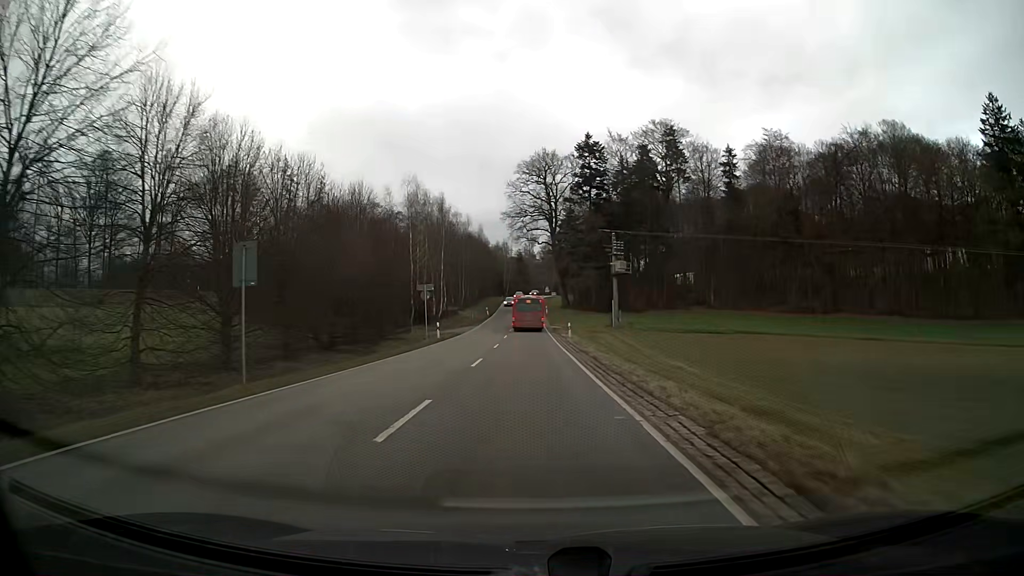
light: Day
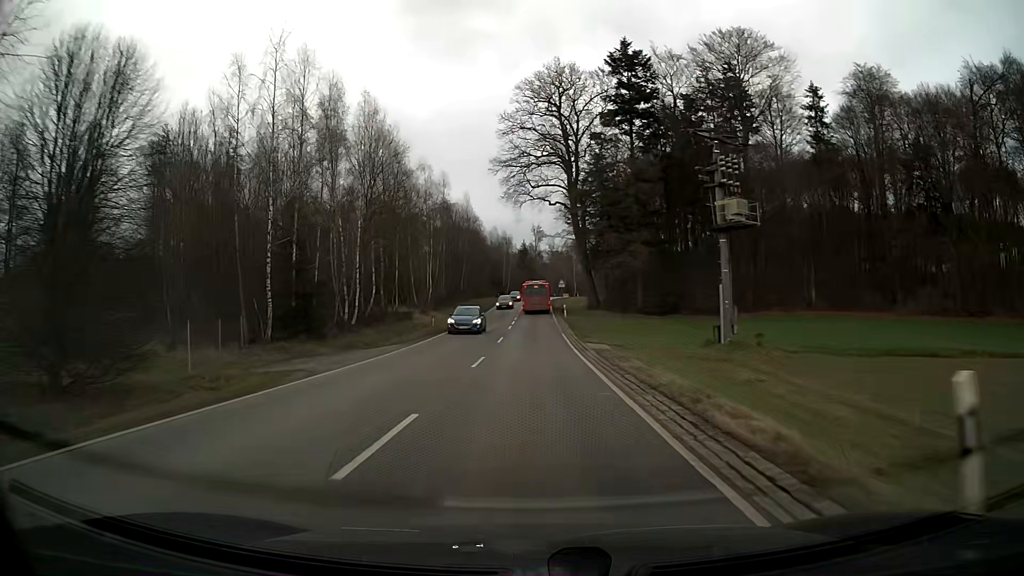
(-0.2, +38.1) m; -1°
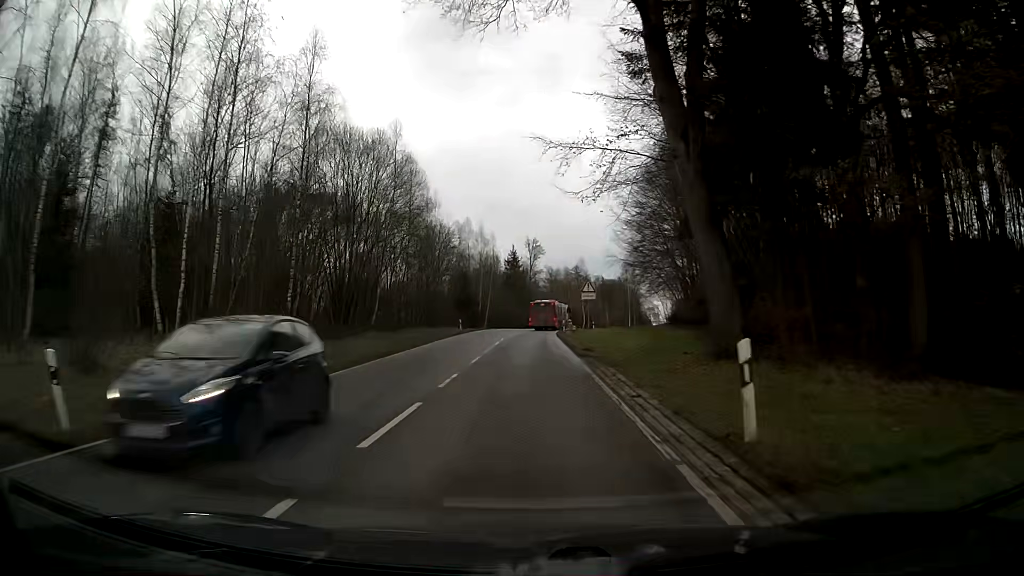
(+0.2, +46.5) m; 0°
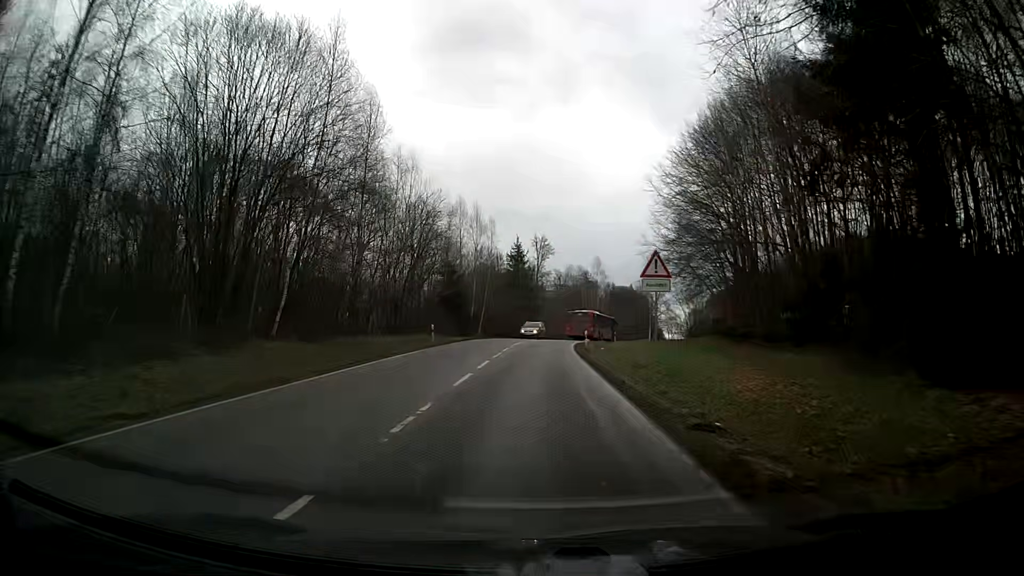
(0.0, +17.9) m; 0°
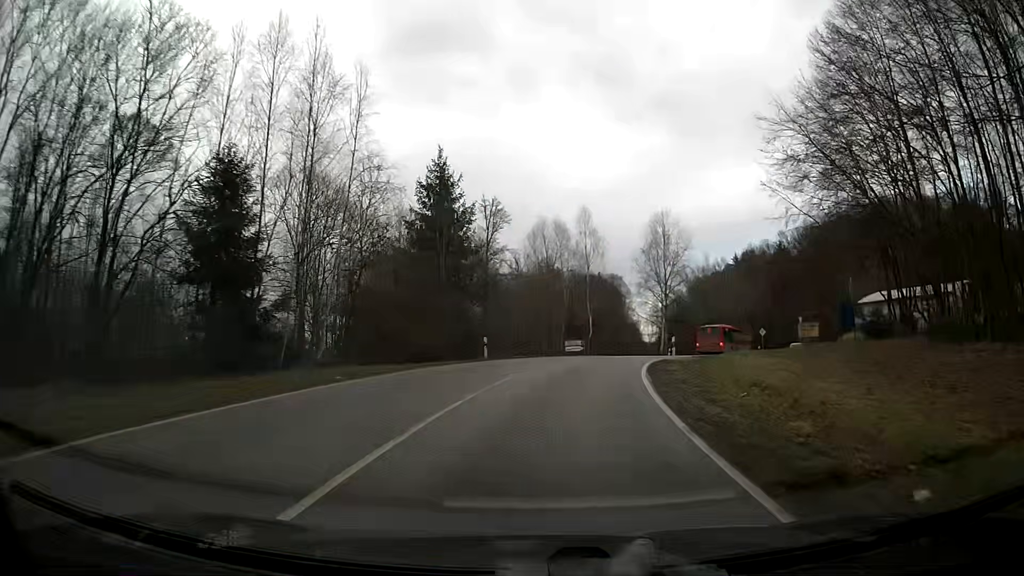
(+1.4, +43.3) m; +5°
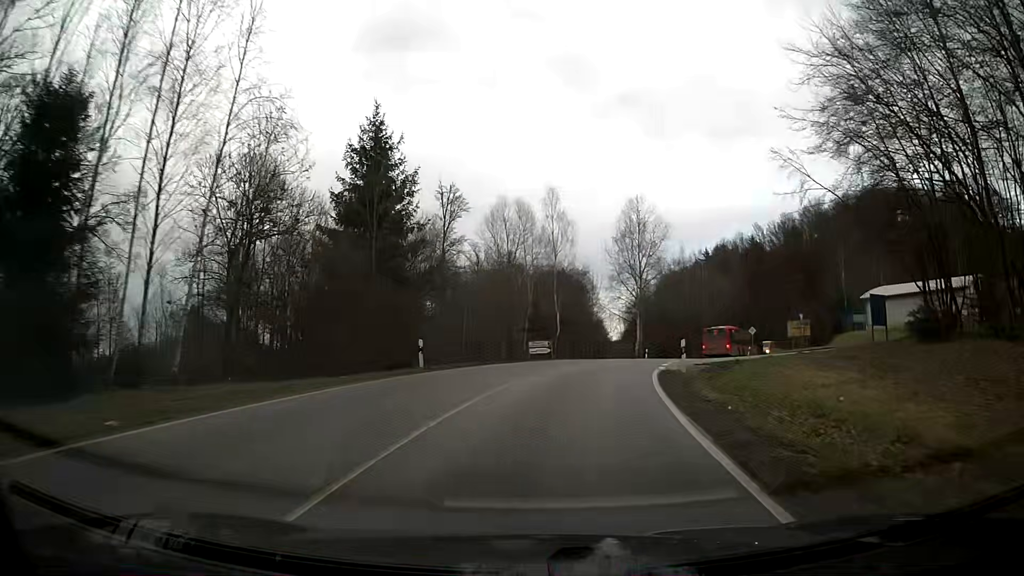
(+0.2, +8.4) m; +3°
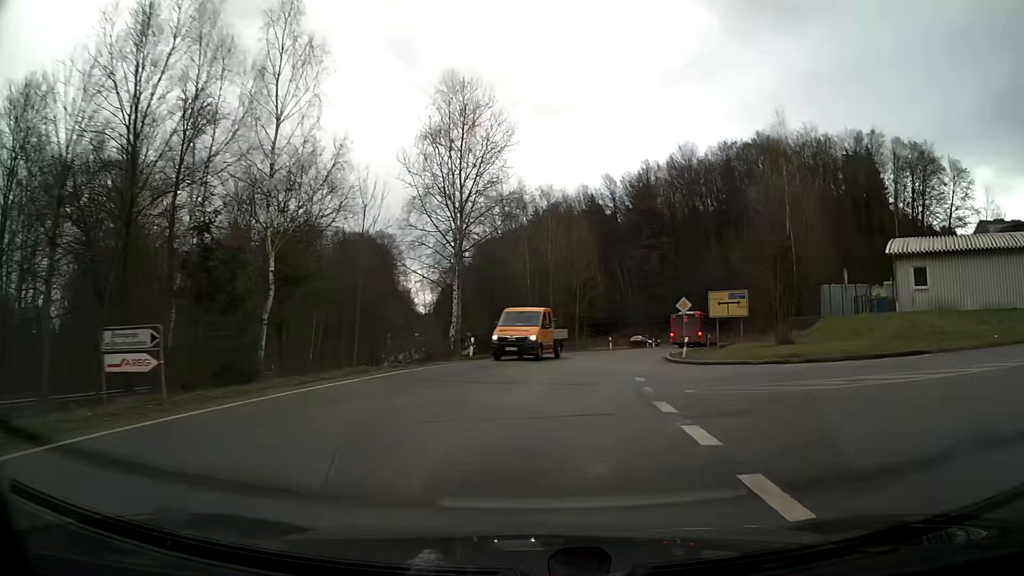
(+4.5, +31.4) m; +16°
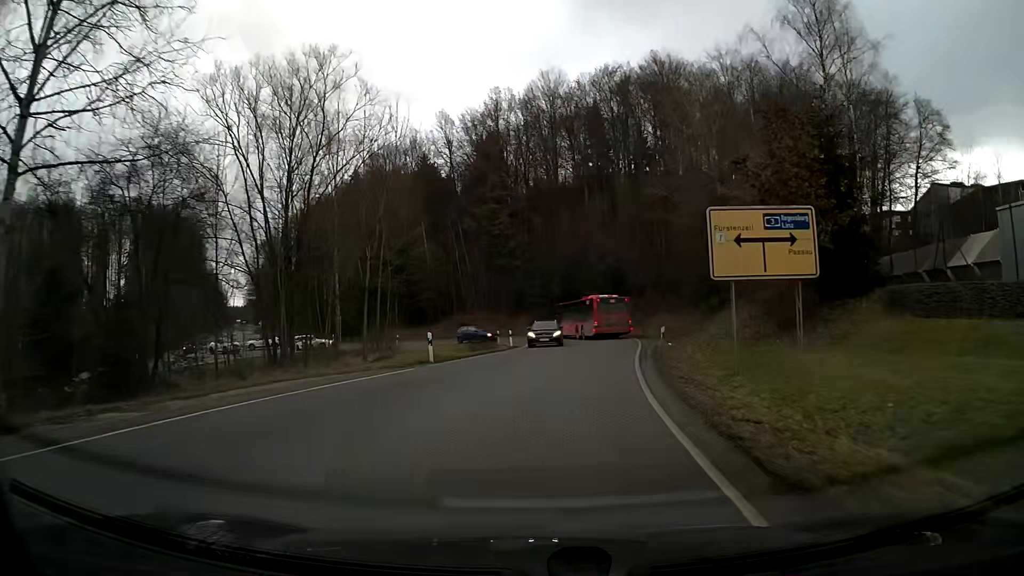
(+3.8, +30.6) m; +14°
